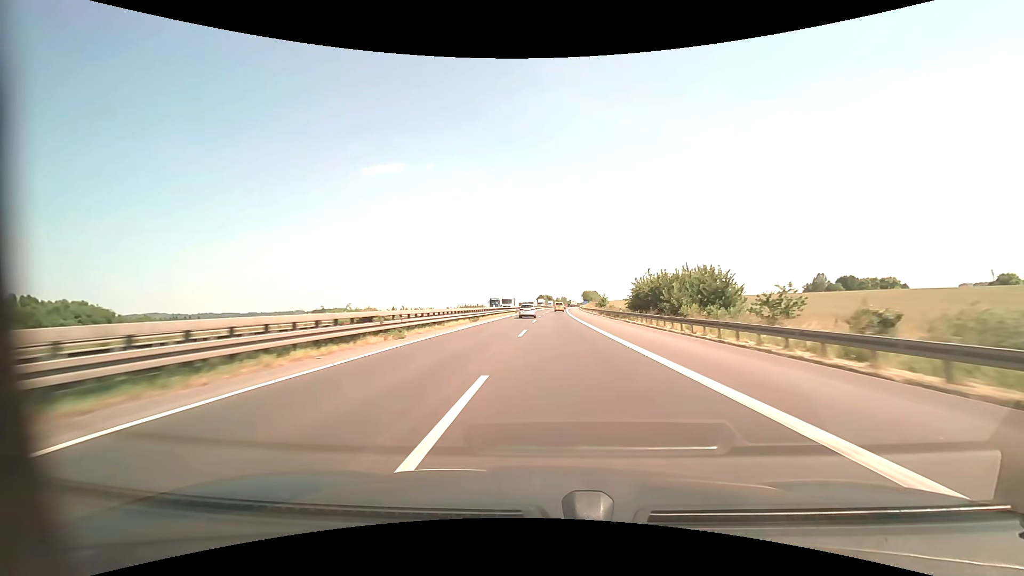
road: motorway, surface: asphalt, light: Day
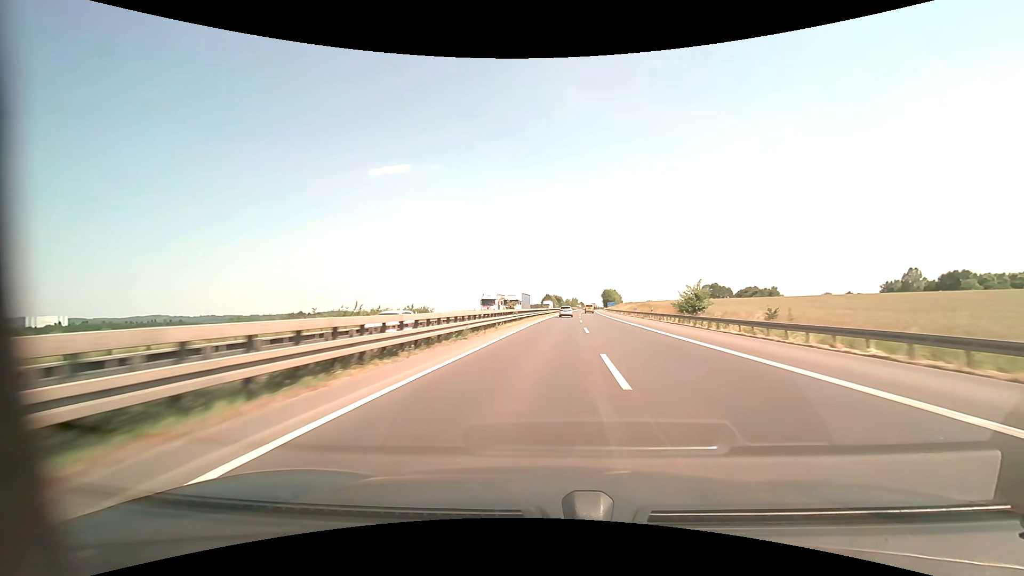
(-1.0, +85.4) m; -1°
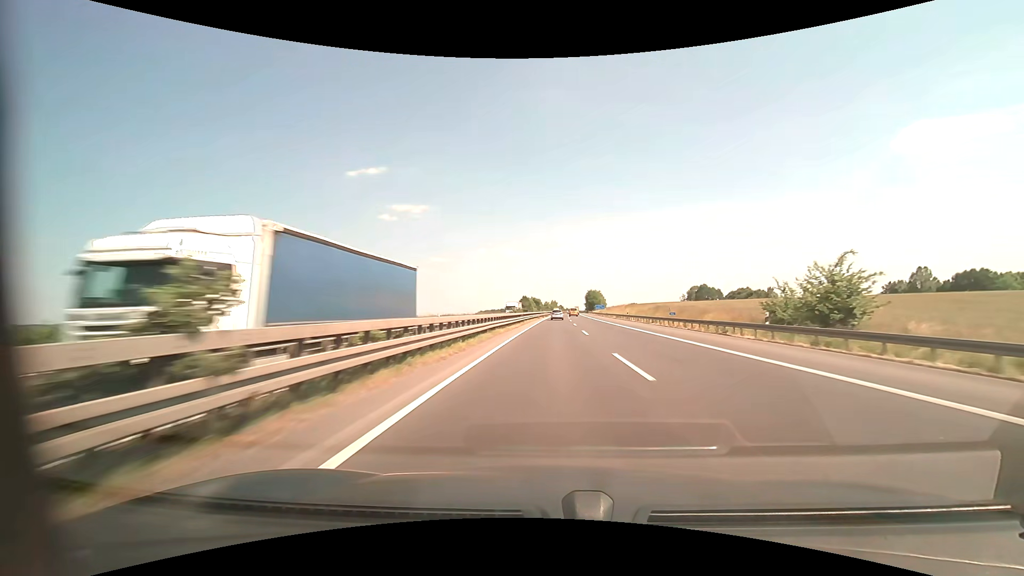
(+0.6, +34.9) m; +2°
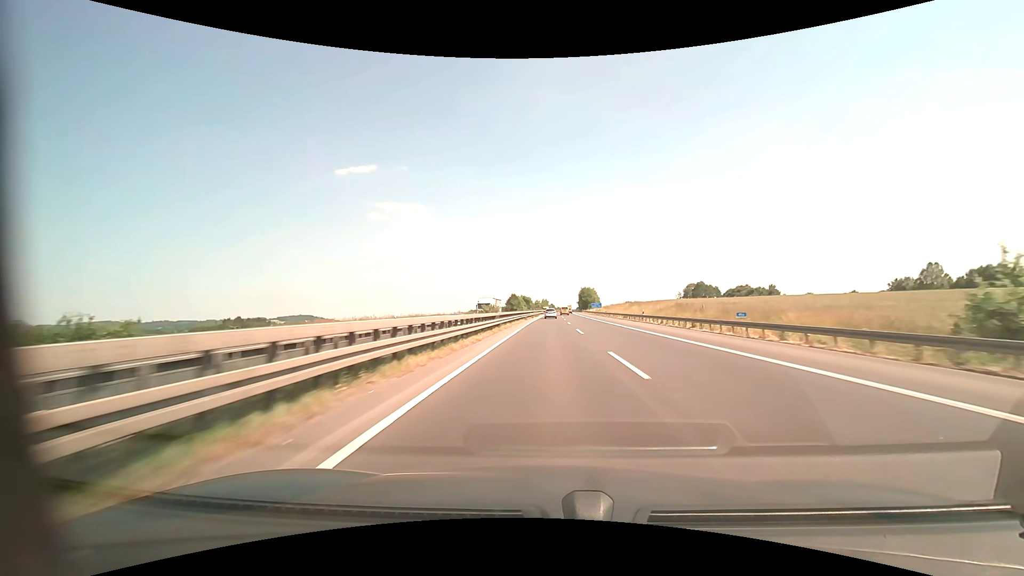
(+0.2, +18.1) m; +1°
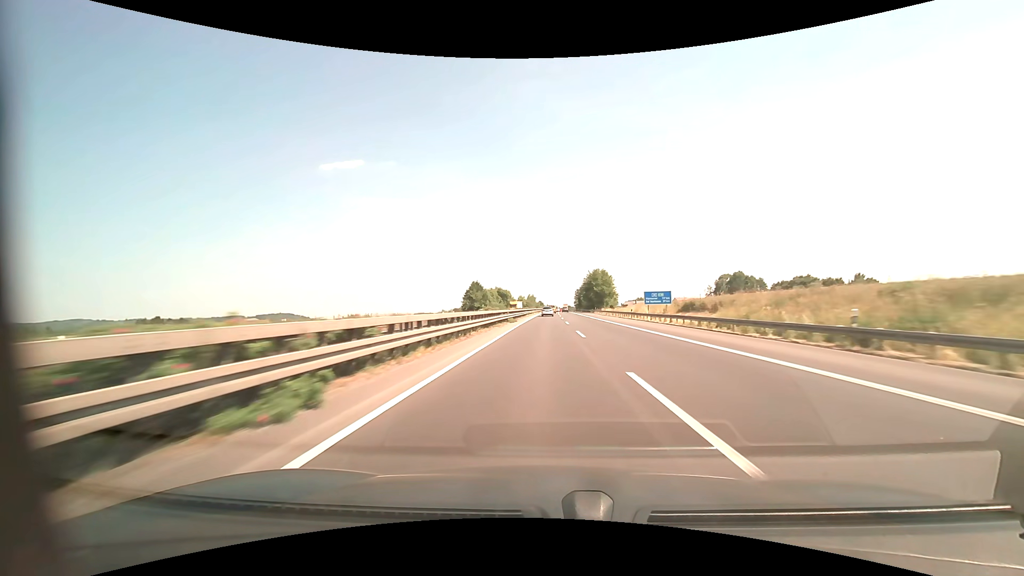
(+1.5, +96.1) m; +1°
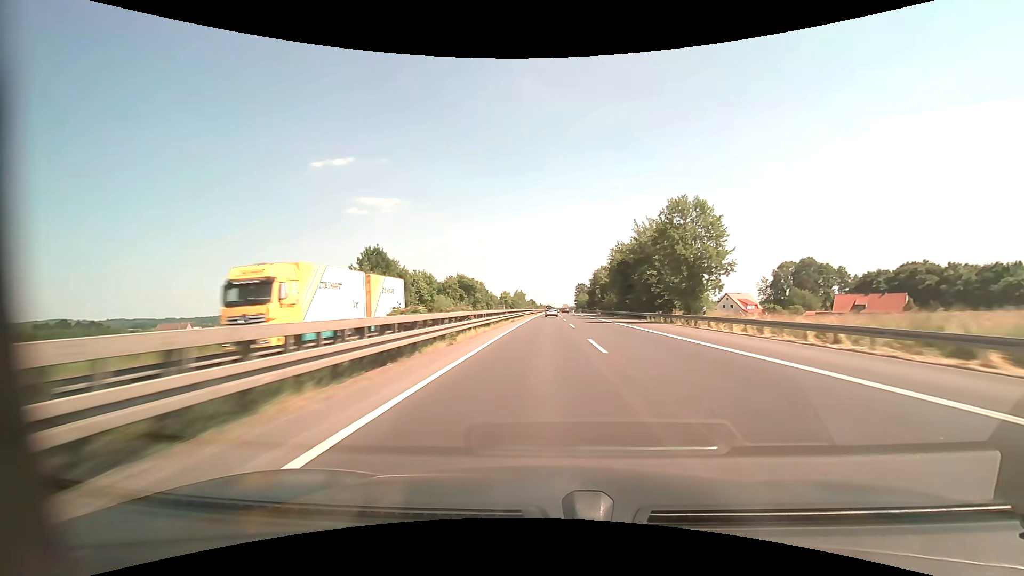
(+0.6, +80.1) m; +1°
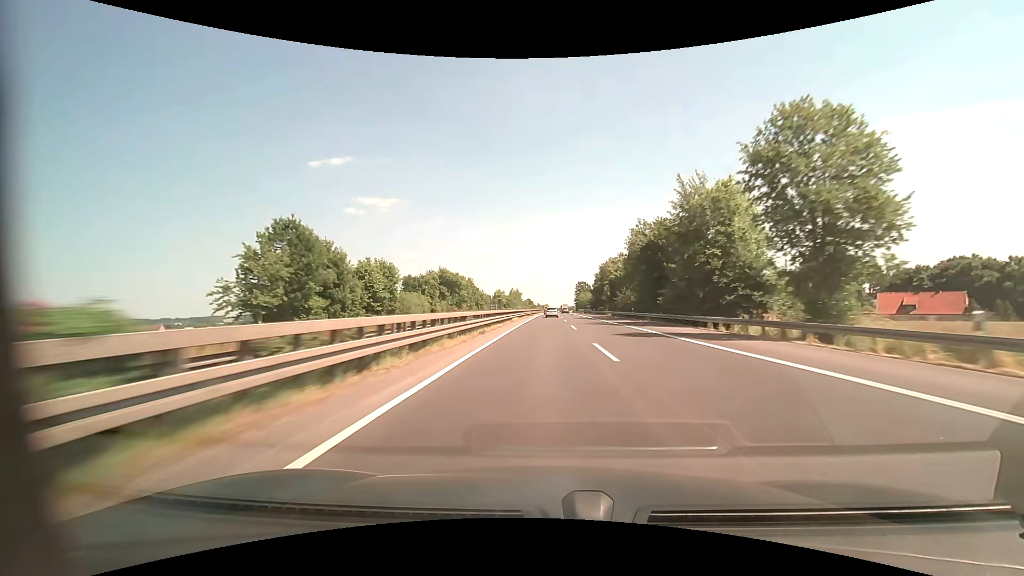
(0.0, +20.2) m; 0°
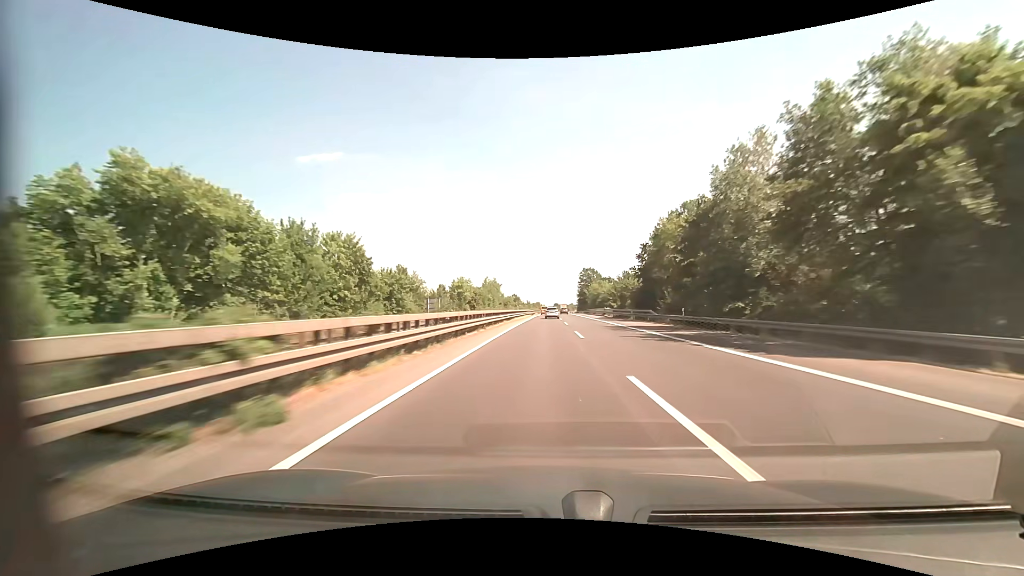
(+0.7, +80.7) m; +1°
(0, +10) (0, +20) (0, +30) (0, +40) (0, +50) (0, +60) (0, +70) (0, +80) (0, +90) (+1, +100) m
